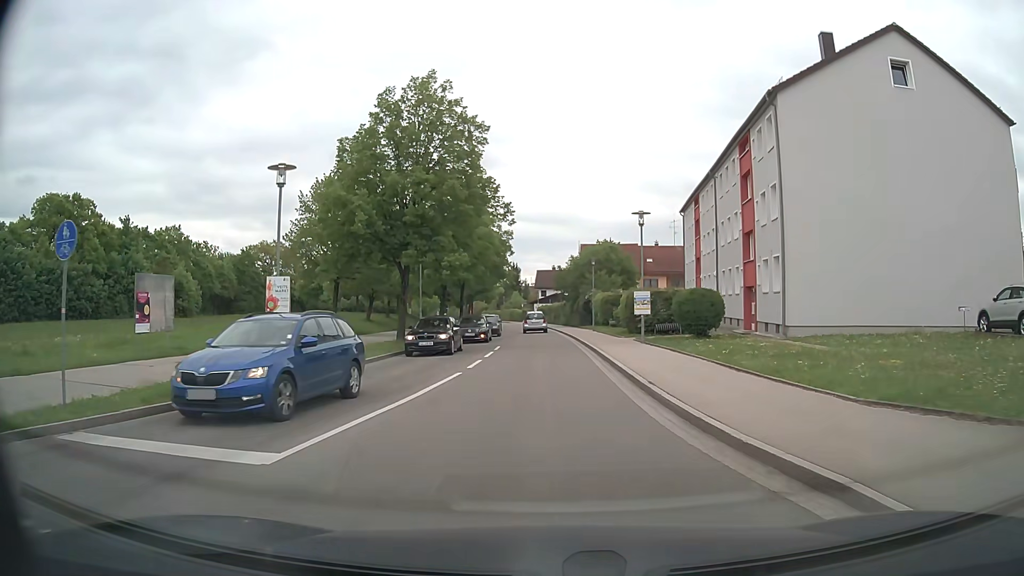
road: tertiary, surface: asphalt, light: Day
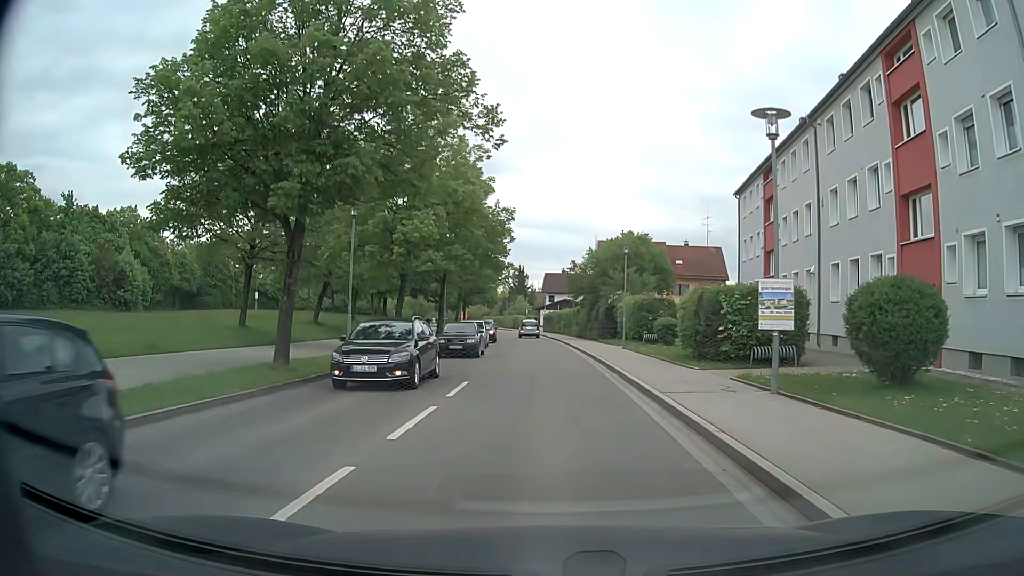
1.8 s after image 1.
(-0.3, +14.7) m; -1°
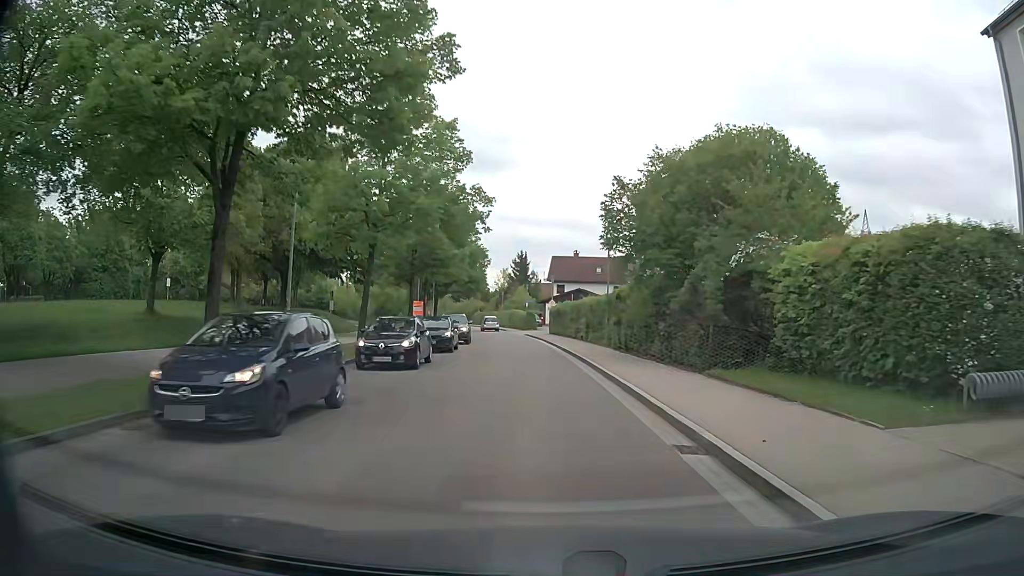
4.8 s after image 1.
(+0.1, +29.1) m; 0°
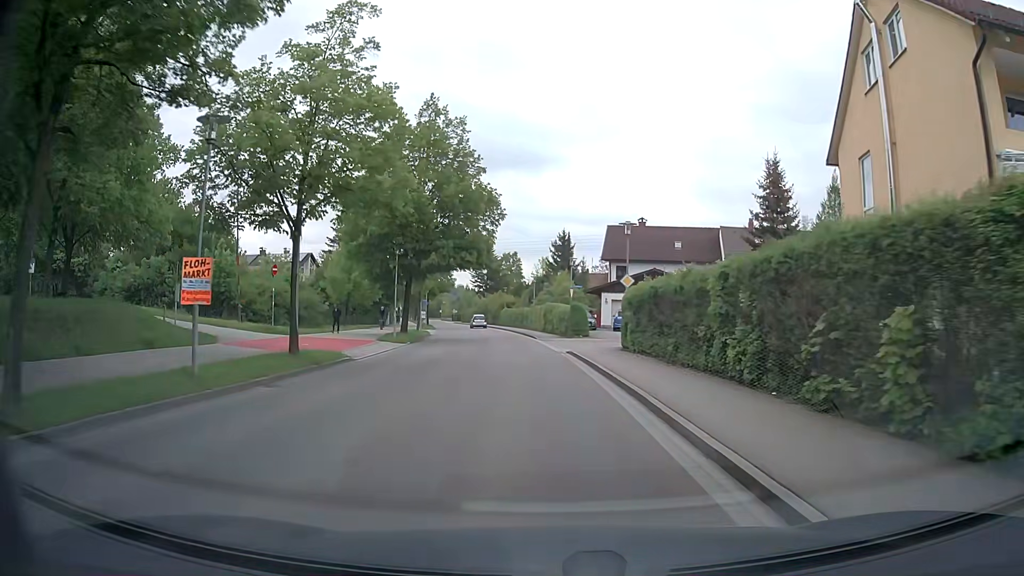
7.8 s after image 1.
(-1.1, +31.8) m; -4°
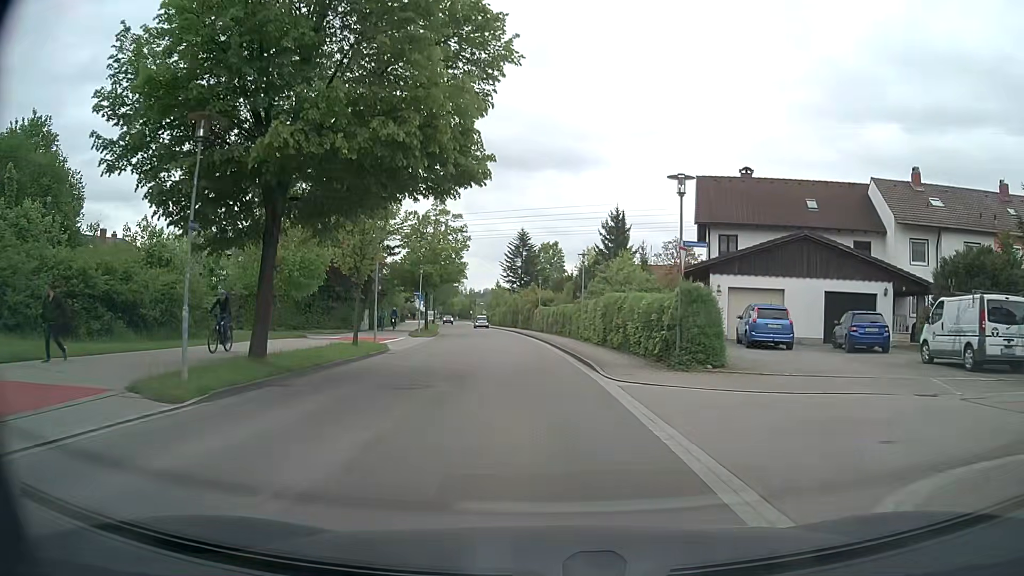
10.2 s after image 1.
(-0.6, +25.0) m; -3°
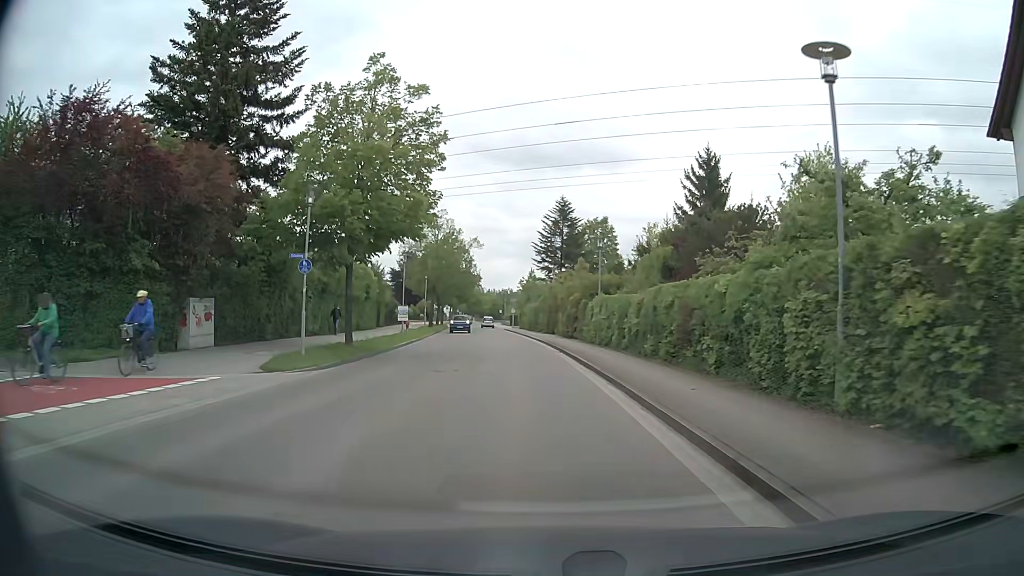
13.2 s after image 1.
(-1.2, +31.2) m; -3°
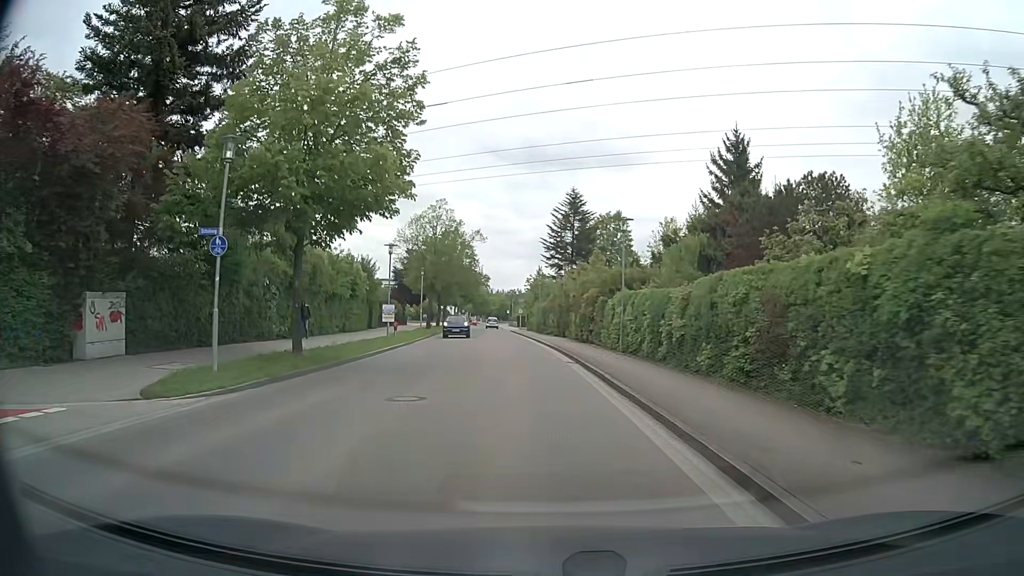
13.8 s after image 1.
(-0.1, +6.1) m; -1°
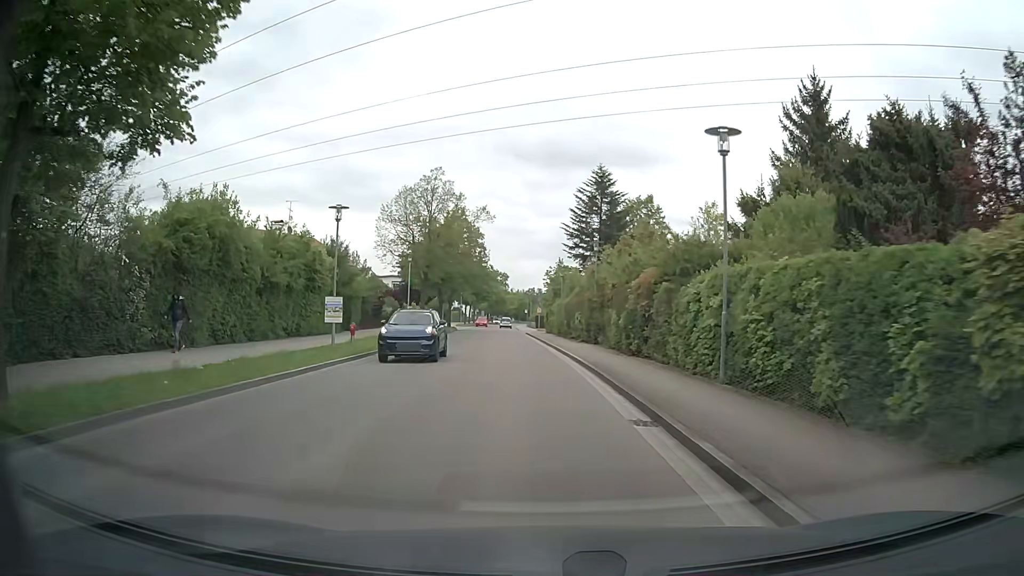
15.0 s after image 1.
(-0.2, +12.3) m; -1°
(0, +10) (-1, +20) (-2, +30) (-2, +40) (-3, +50) (-4, +60) (-5, +70) (-5, +80) (-6, +90) (-7, +100) m
